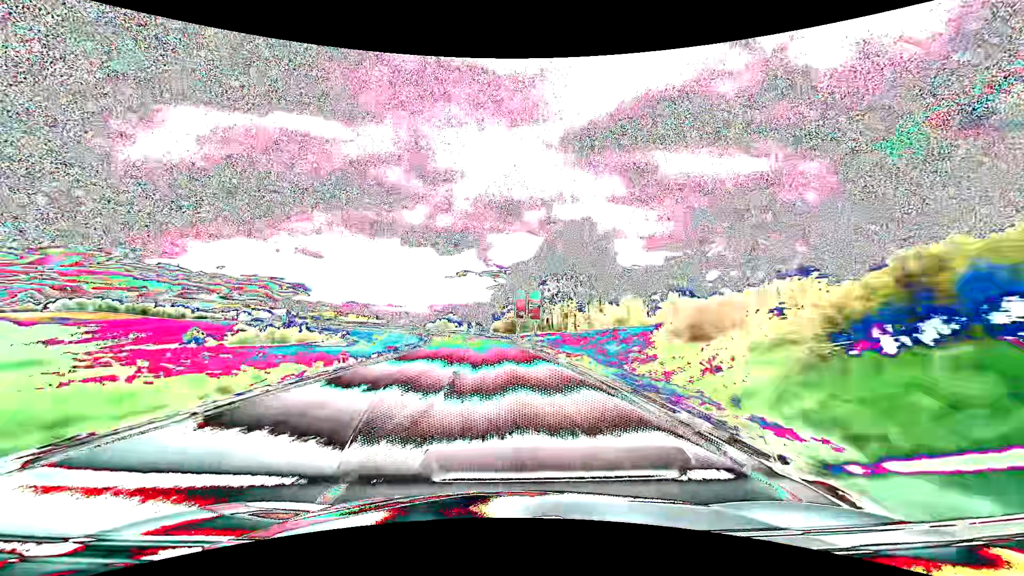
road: primary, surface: asphalt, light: Day
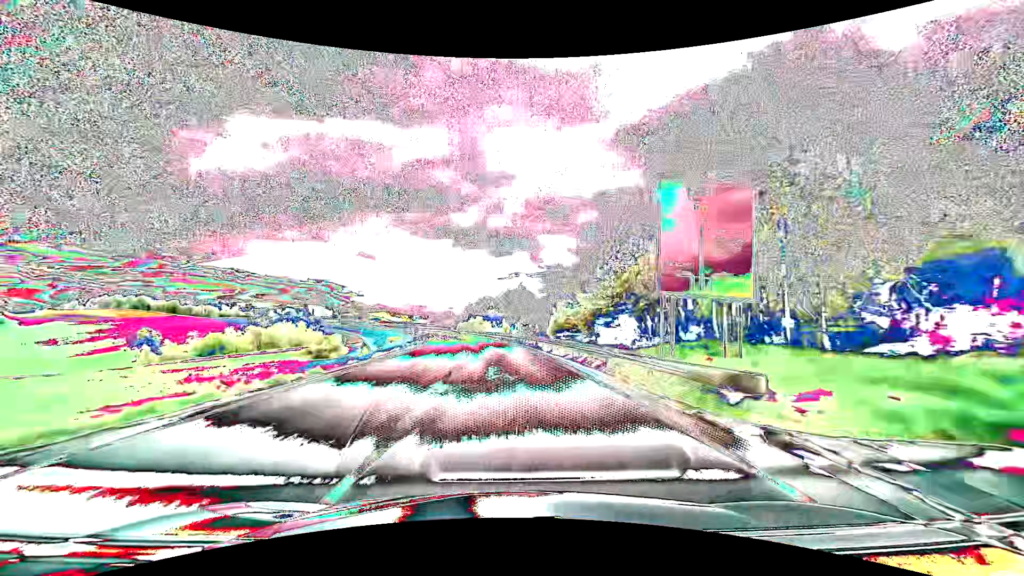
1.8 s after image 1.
(-2.3, +47.3) m; -6°
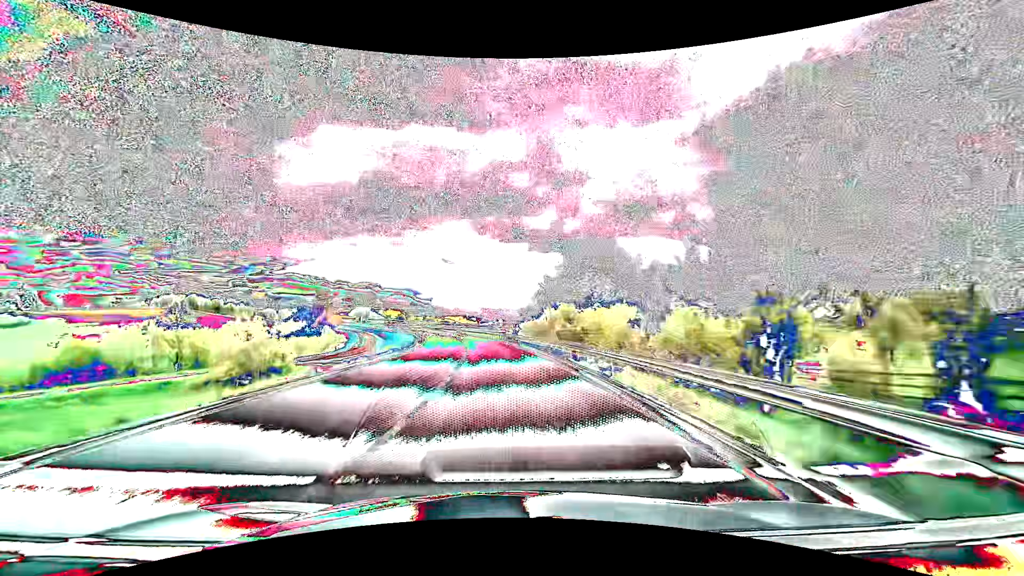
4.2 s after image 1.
(-4.6, +63.0) m; -9°
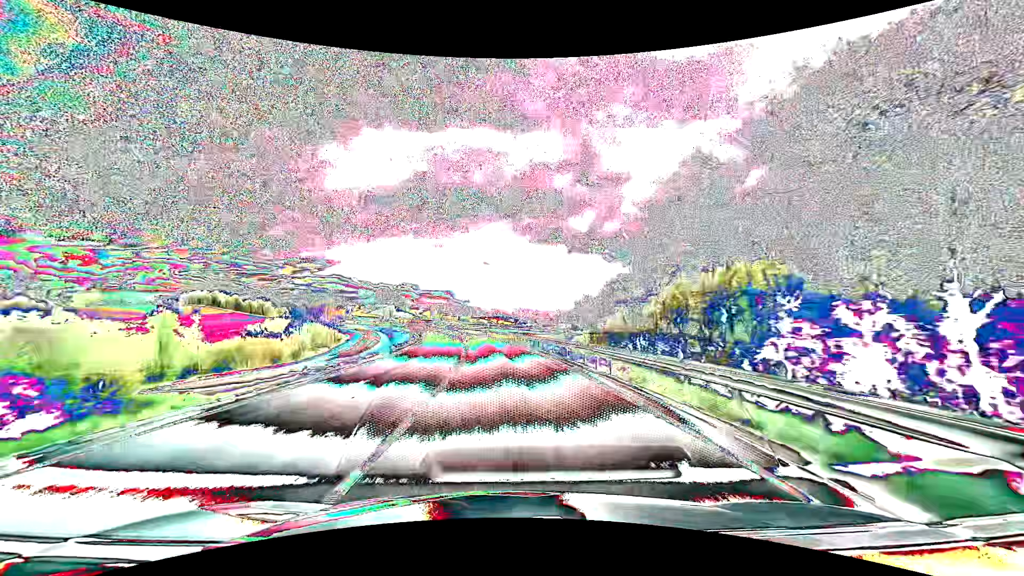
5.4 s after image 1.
(-1.2, +31.6) m; -4°
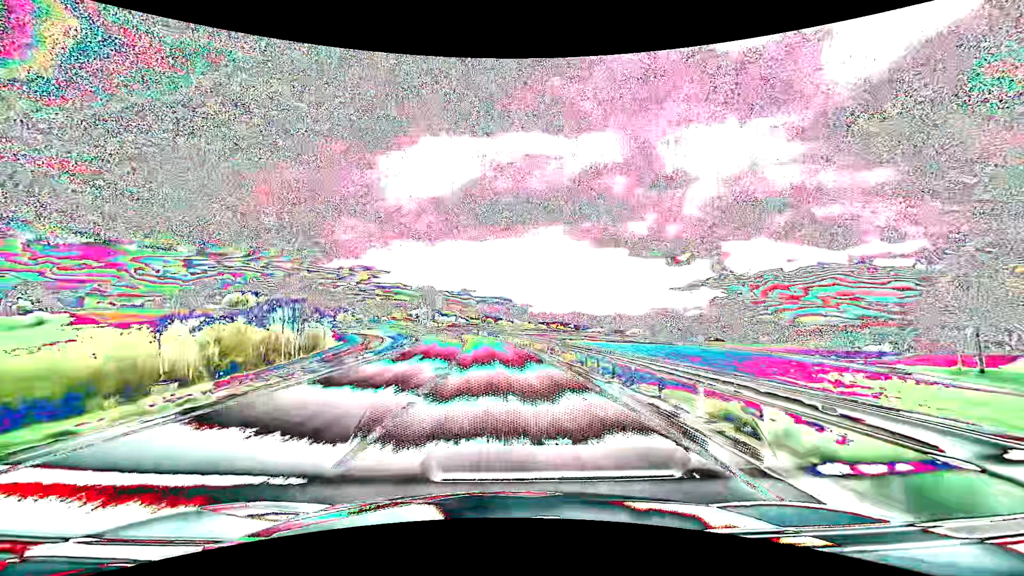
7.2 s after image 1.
(-2.6, +47.3) m; -7°
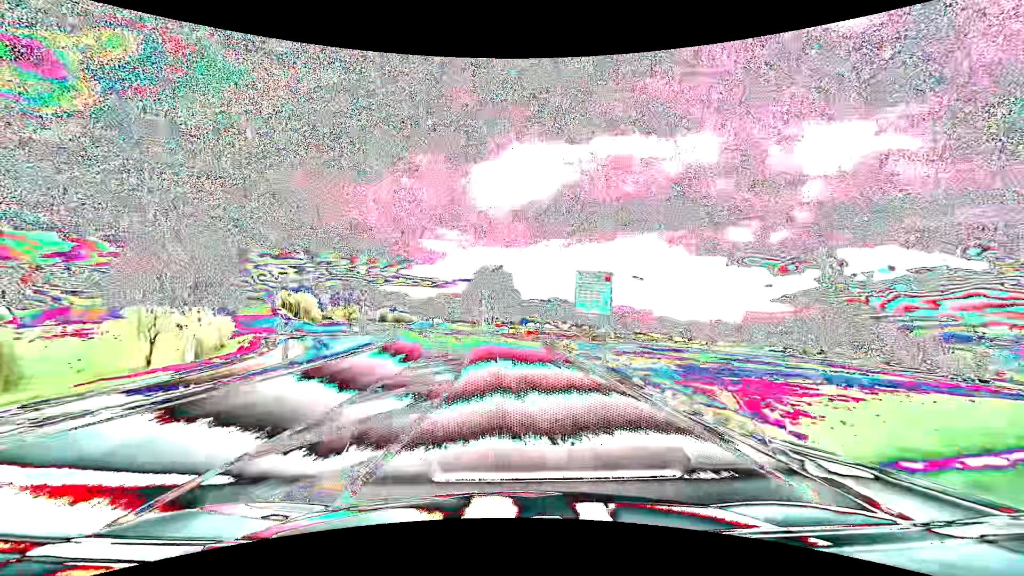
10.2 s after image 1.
(-7.4, +78.4) m; -10°
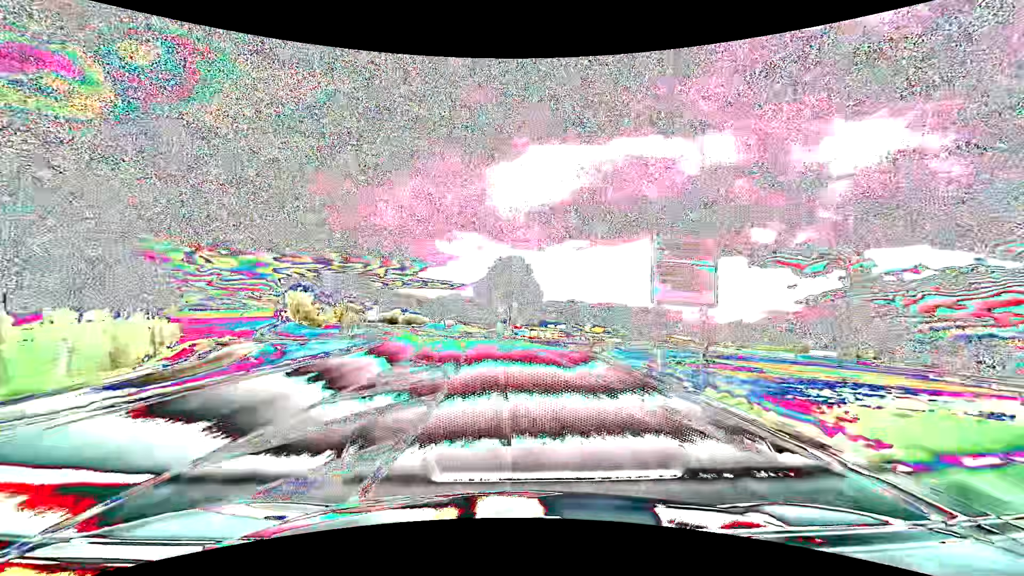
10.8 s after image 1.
(-0.3, +15.8) m; -2°
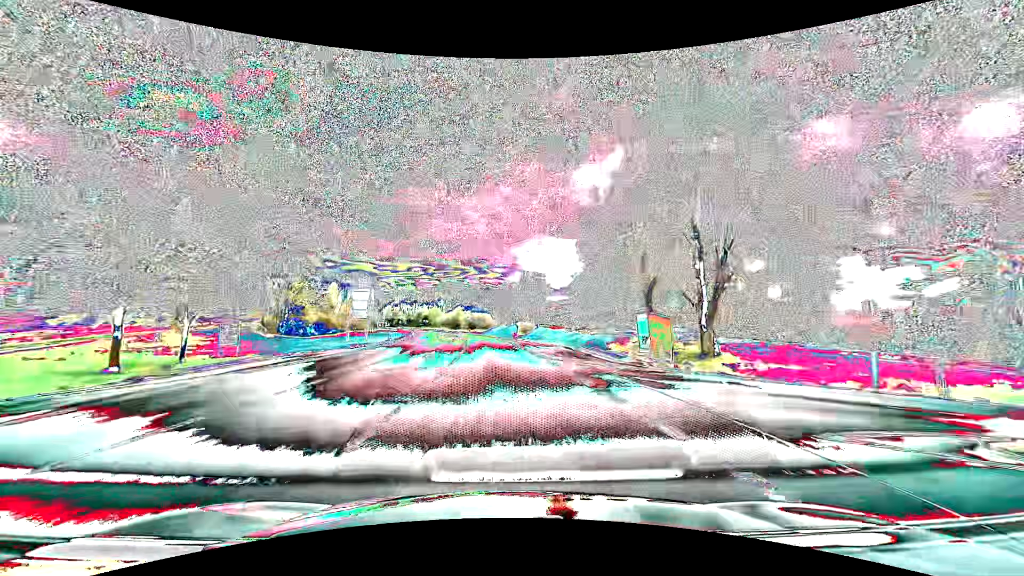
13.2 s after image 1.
(-5.3, +62.7) m; -10°
(0, +10) (0, +20) (-1, +30) (-2, +40) (-3, +50) (-4, +60) (-5, +70) (-7, +80) (-9, +89) (-11, +99) m
